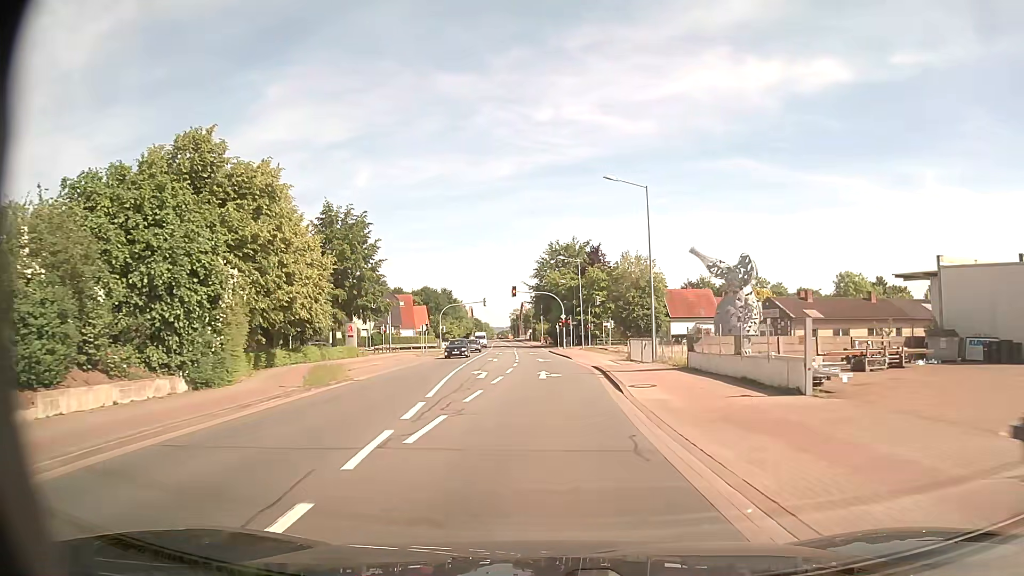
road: secondary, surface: asphalt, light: Day
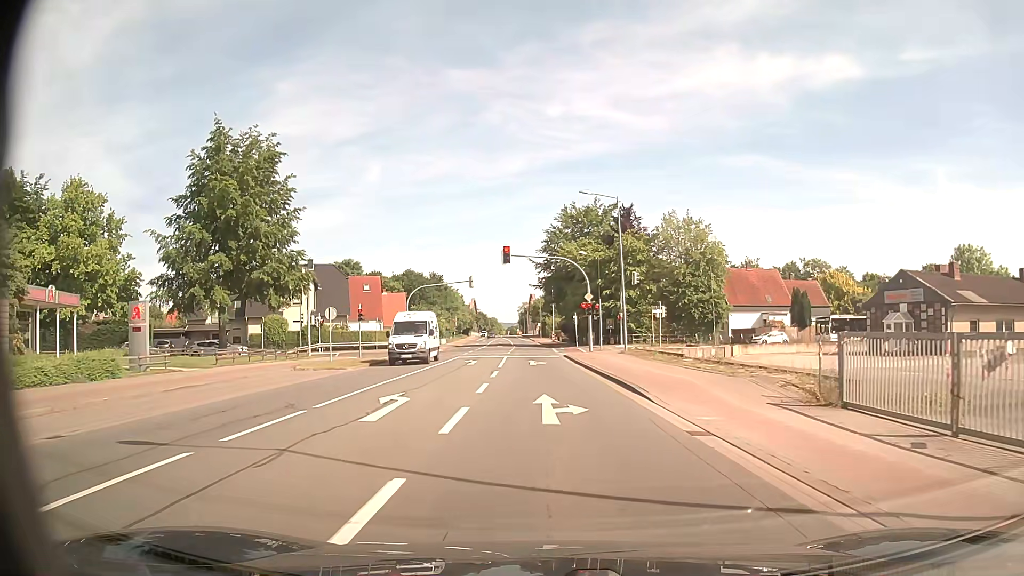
(-0.2, +30.0) m; -1°
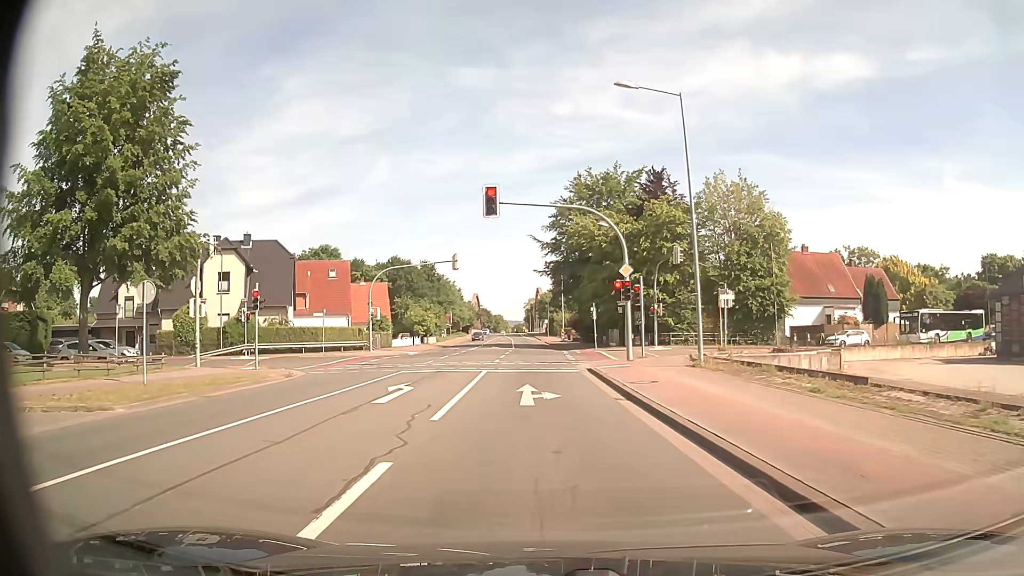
(-0.1, +17.4) m; 0°
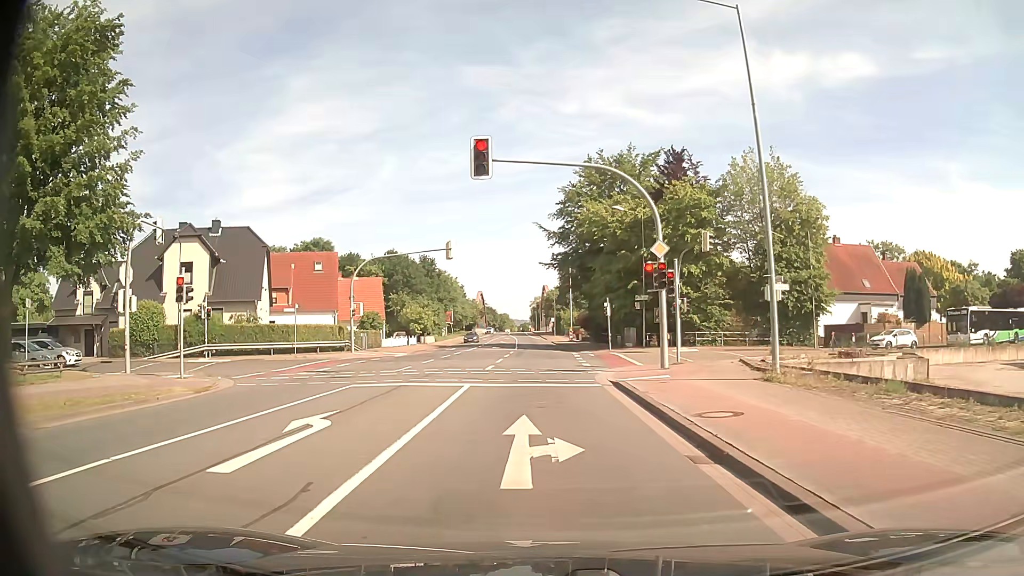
(0.0, +6.6) m; -1°
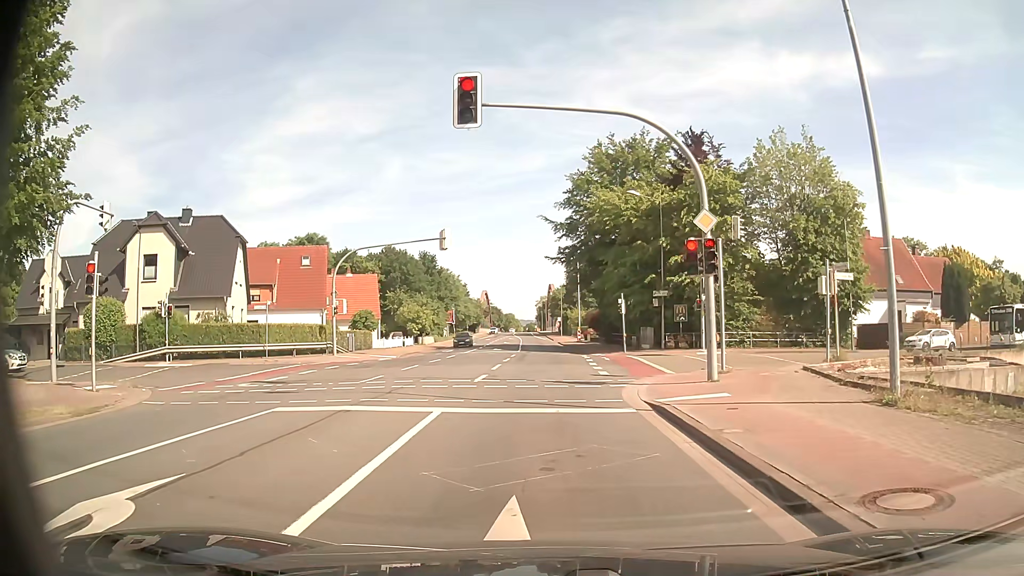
(0.0, +5.2) m; -1°
(0, +10) (0, +20) (0, +30) (0, +40) (0, +50) (-1, +60) (-1, +70) (-1, +80) (-1, +90) (-2, +100) m
